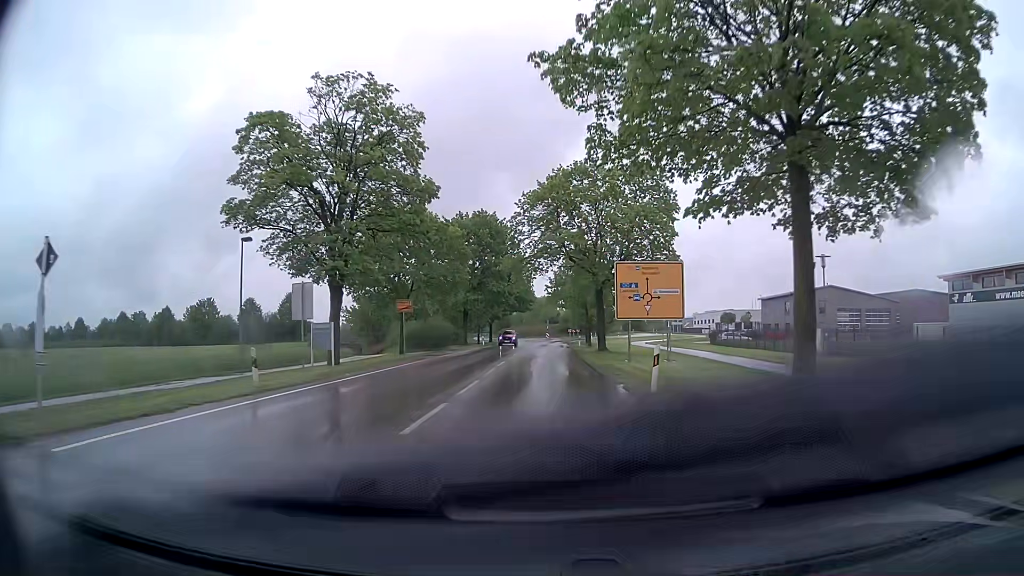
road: tertiary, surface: asphalt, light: Day
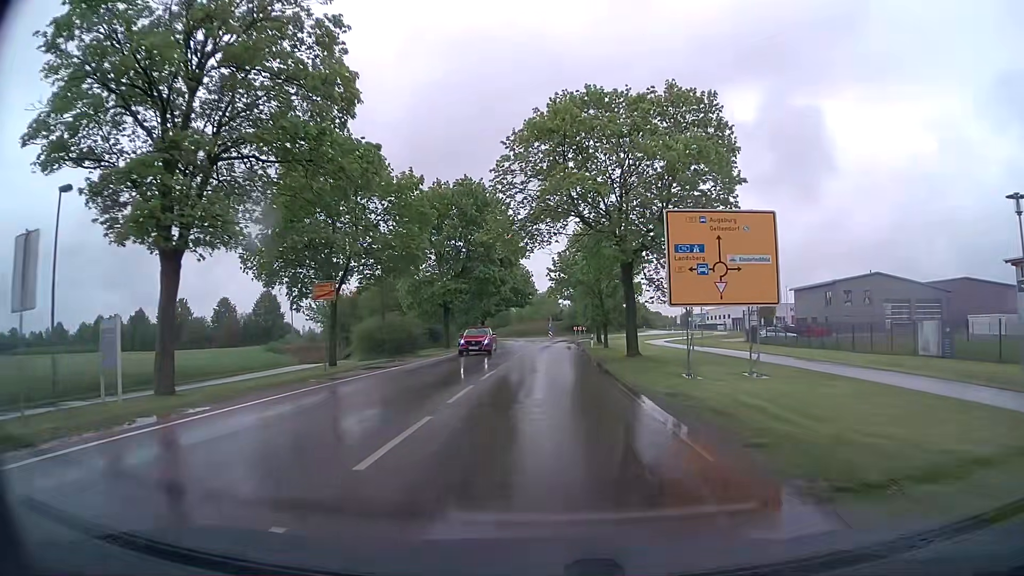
(0.0, +14.2) m; 0°
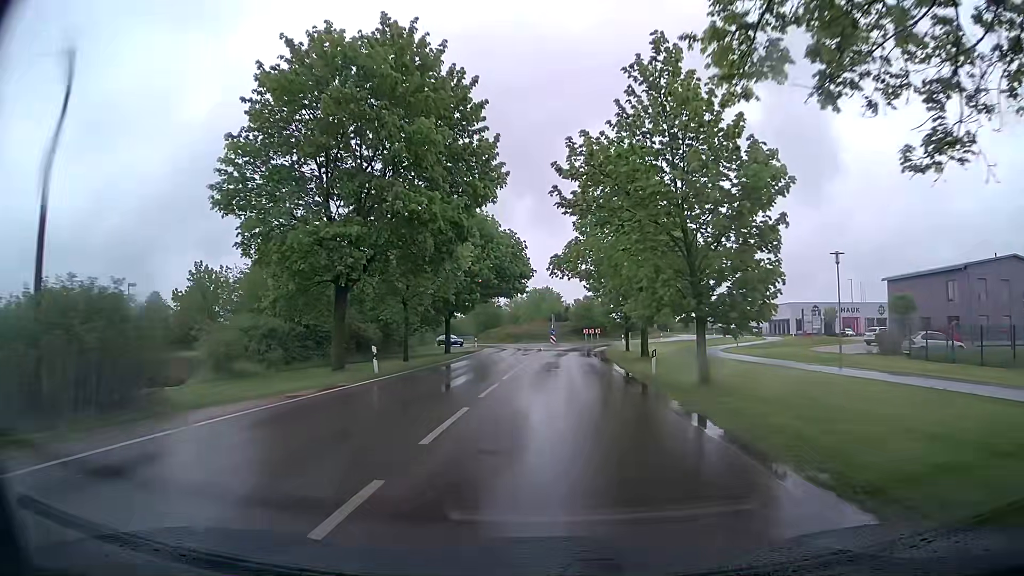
(0.0, +28.3) m; -1°
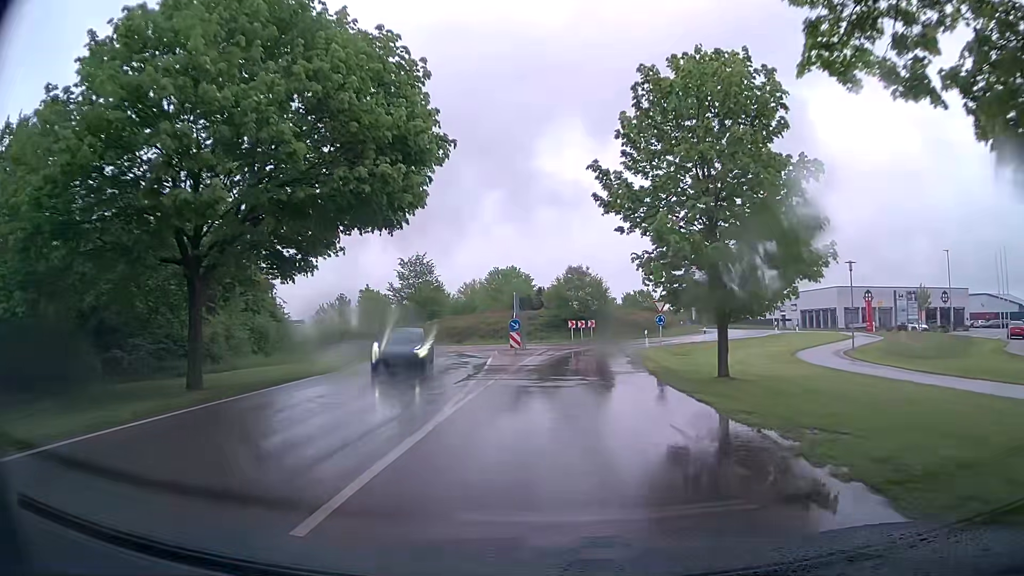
(+1.5, +32.8) m; +4°
(0, +10) (0, +20) (+1, +30) (+3, +40) (+8, +48) (+15, +56) (+17, +65) (+15, +75) (+8, +82) (-1, +85) m
